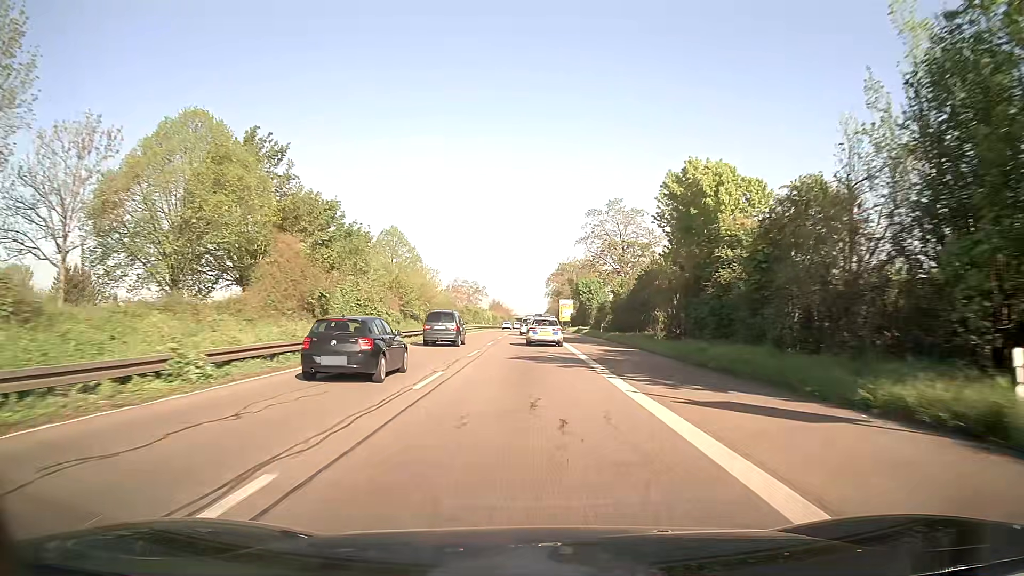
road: trunk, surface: asphalt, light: Day
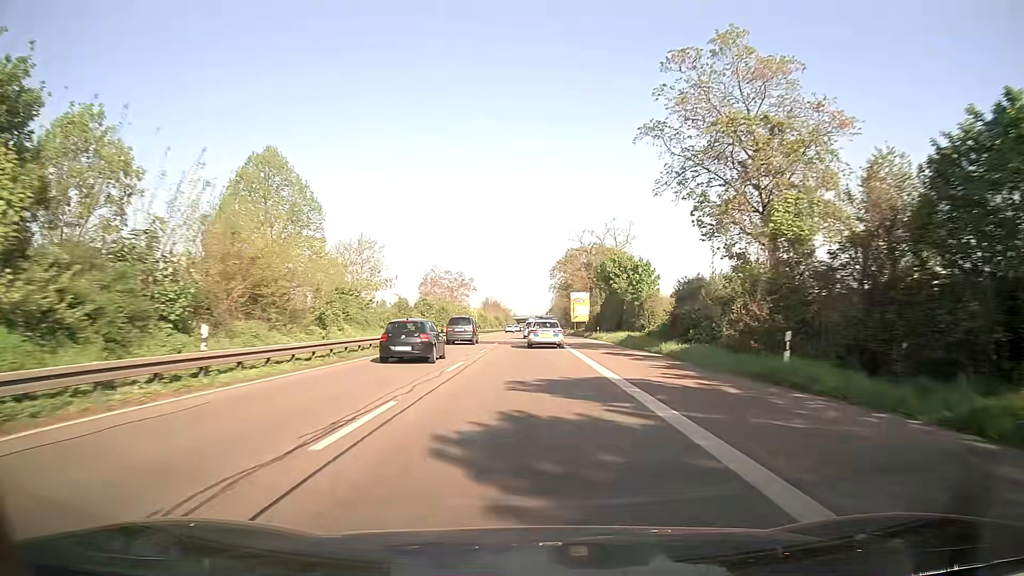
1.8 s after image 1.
(0.0, +40.8) m; 0°
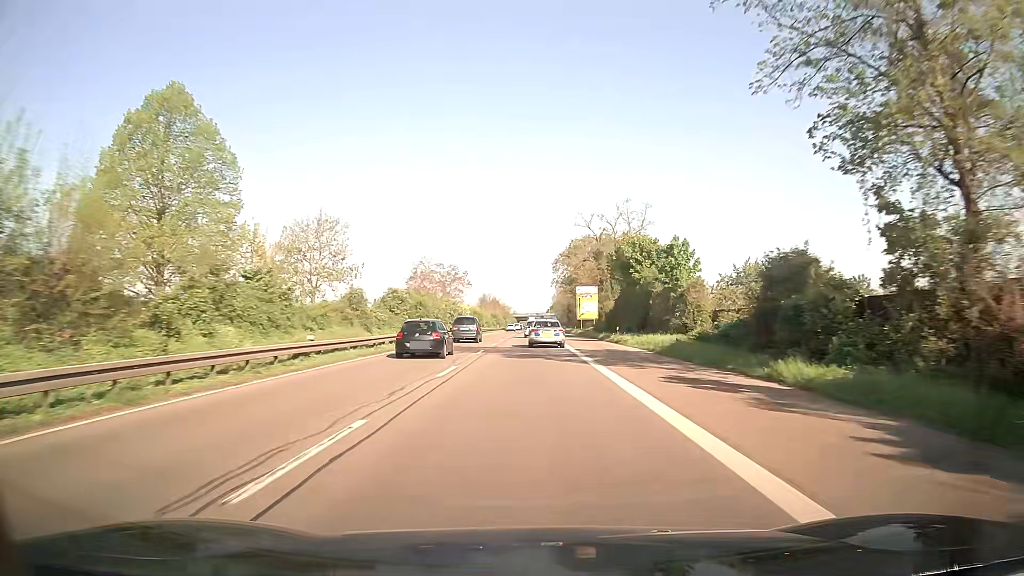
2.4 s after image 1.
(0.0, +13.5) m; 0°
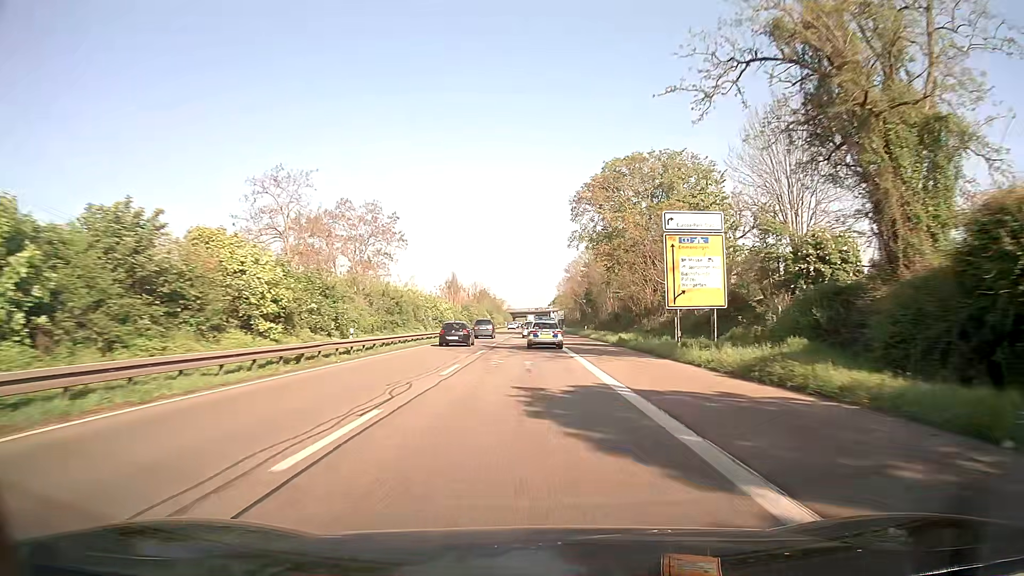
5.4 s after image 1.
(+0.3, +67.8) m; 0°
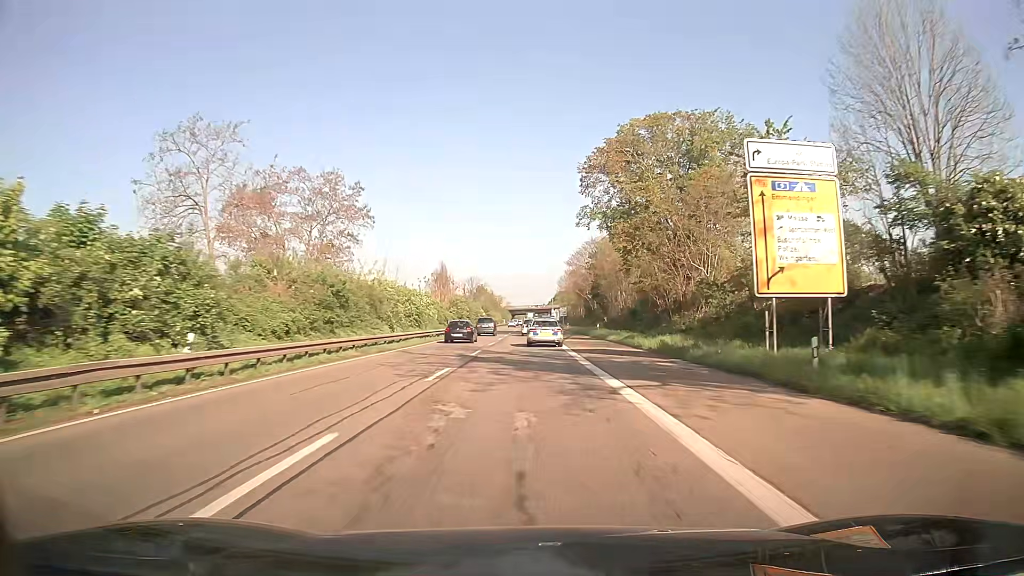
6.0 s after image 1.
(0.0, +13.6) m; 0°
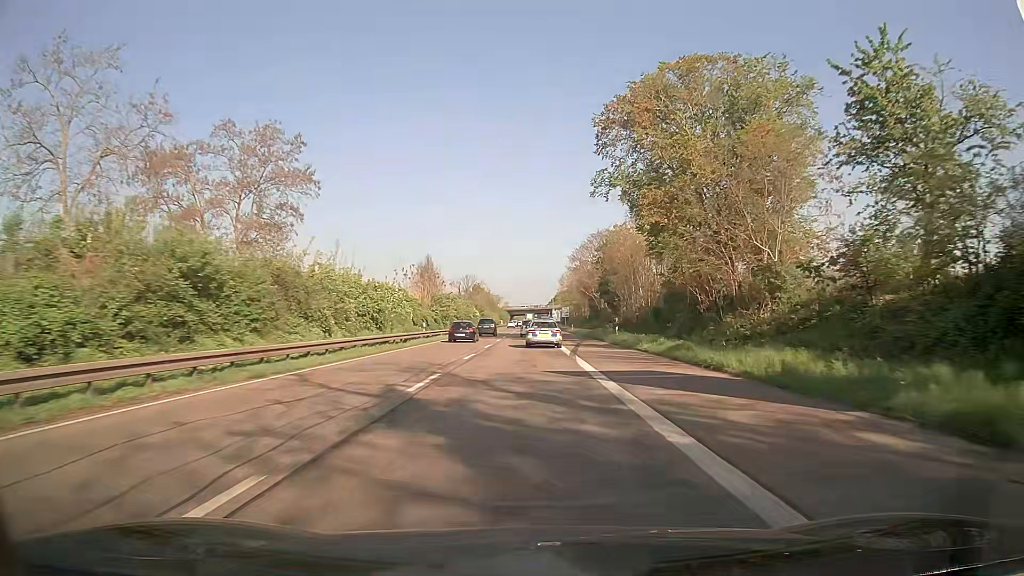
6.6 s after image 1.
(0.0, +13.7) m; 0°
